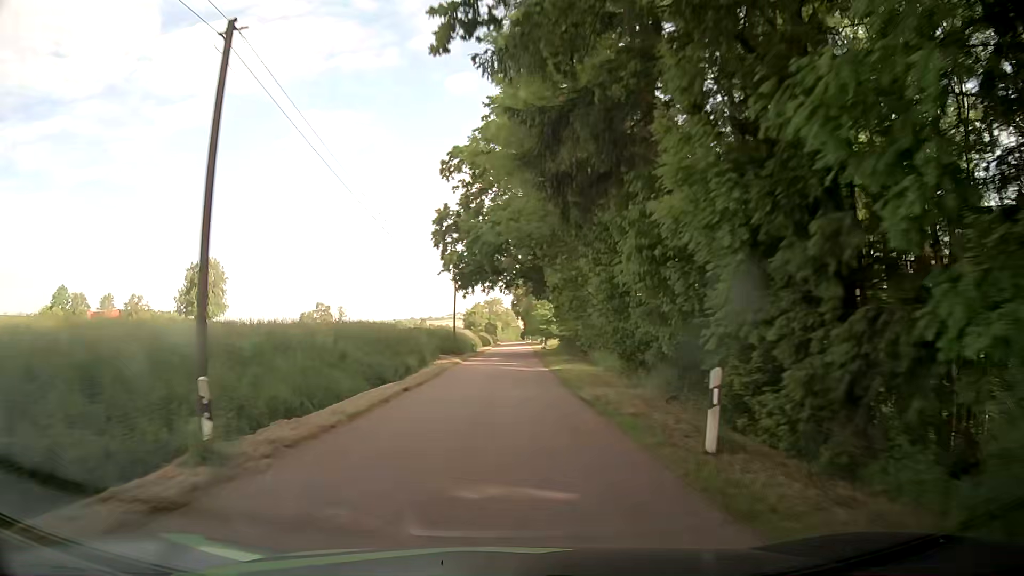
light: Day
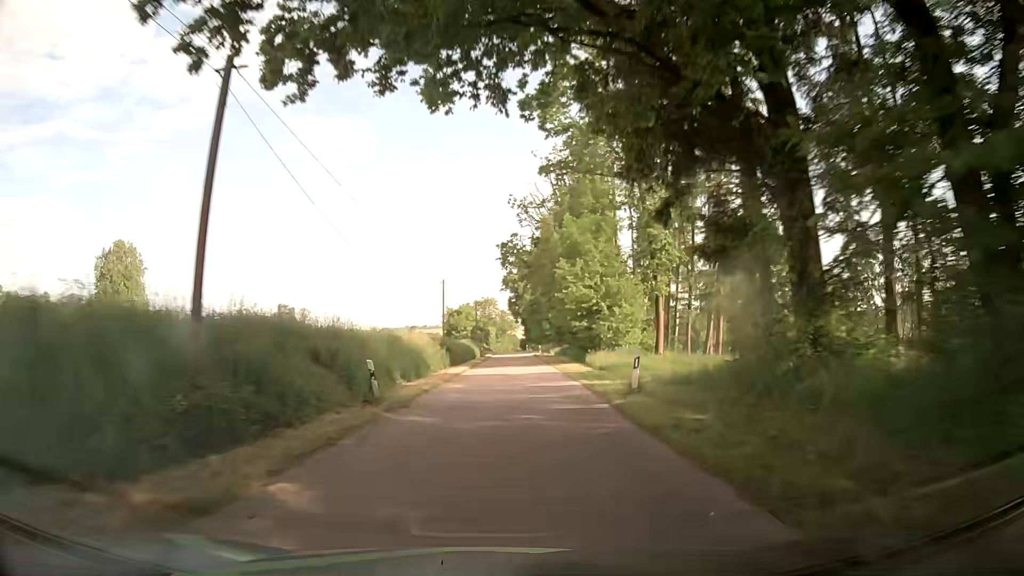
(0.0, +42.3) m; 0°
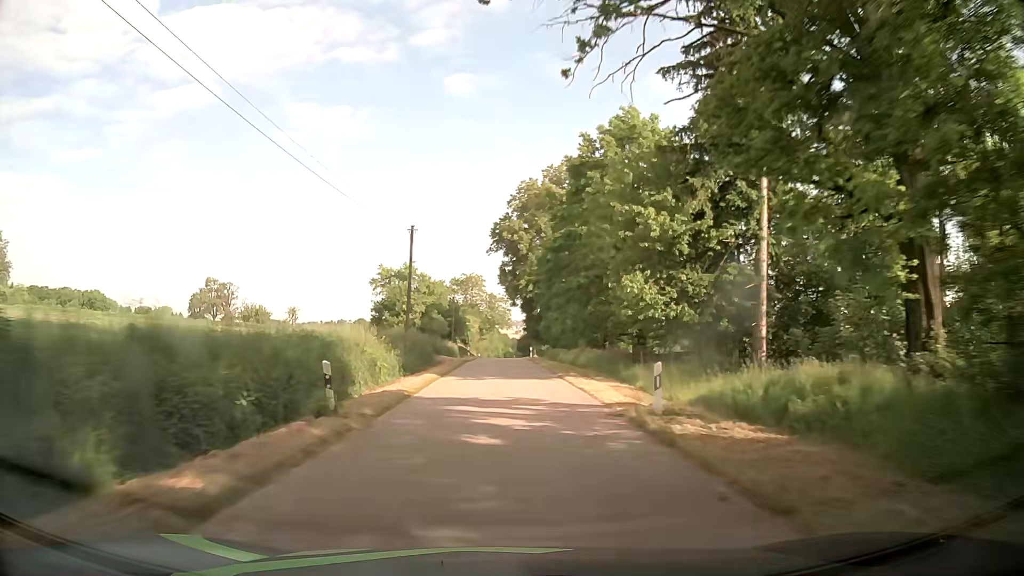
(+0.3, +54.3) m; +1°
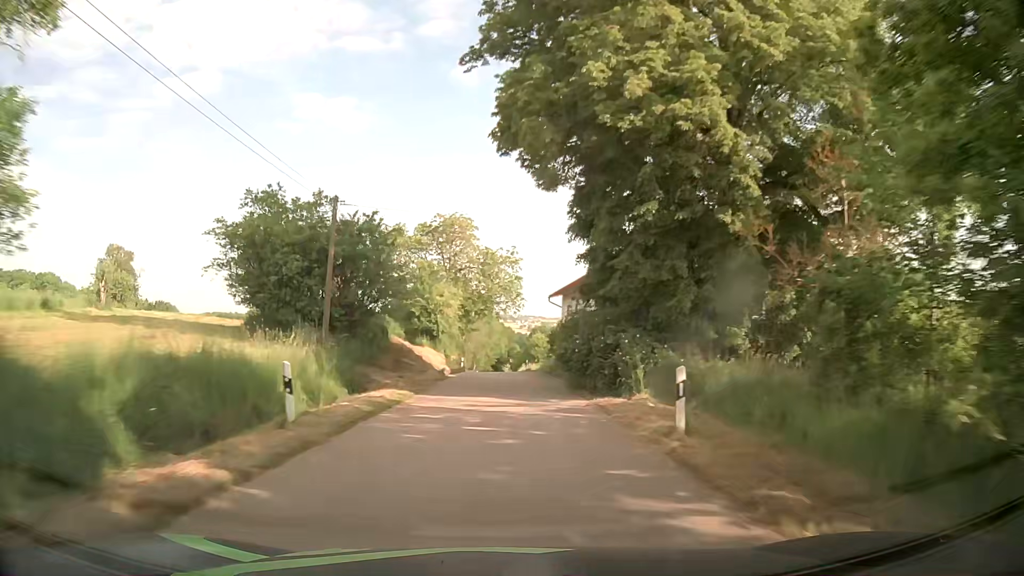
(-0.3, +51.8) m; 0°
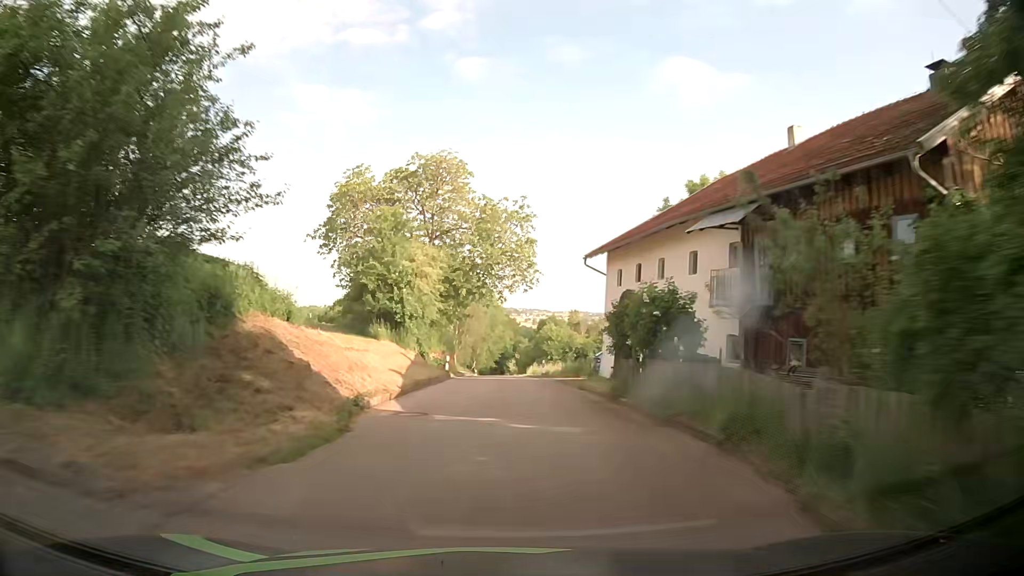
(-0.2, +19.9) m; -1°
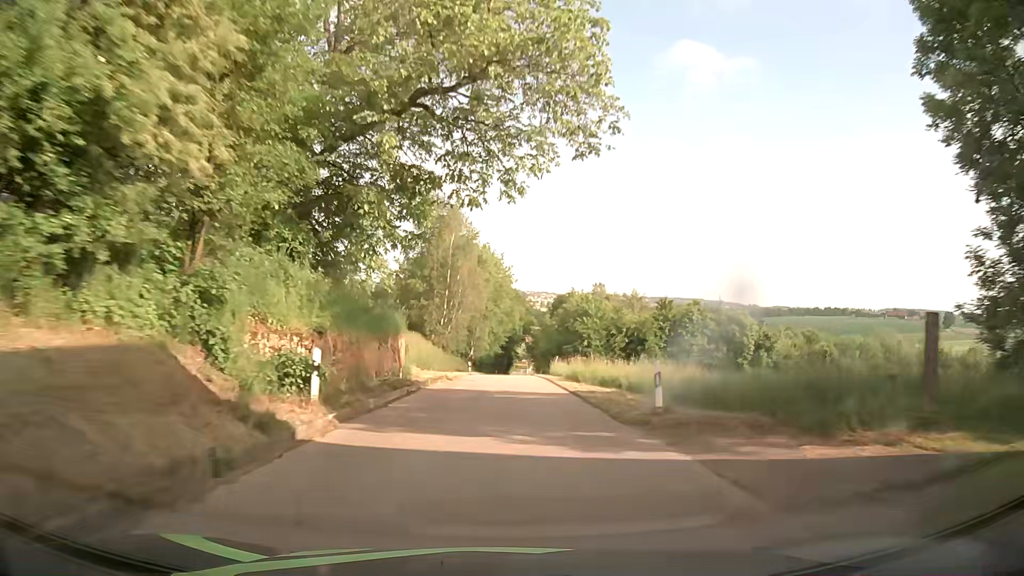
(0.0, +29.7) m; 0°
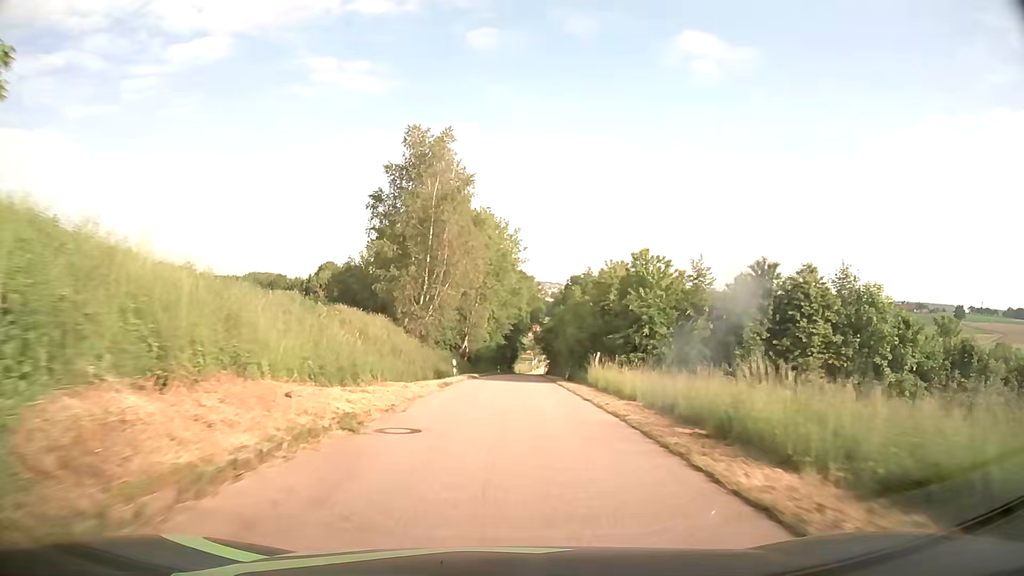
(0.0, +20.2) m; 0°
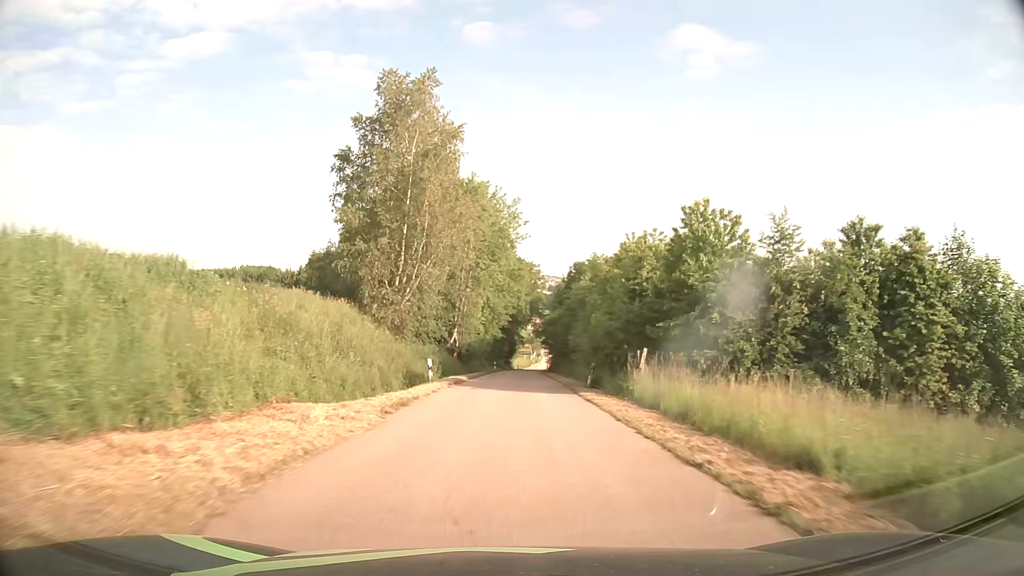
(0.0, +10.3) m; 0°
(0, +10) (0, +20) (0, +30) (+1, +40) (+1, +50) (+1, +60) (+2, +70) (+2, +80) (+3, +90) (+3, +100) m
